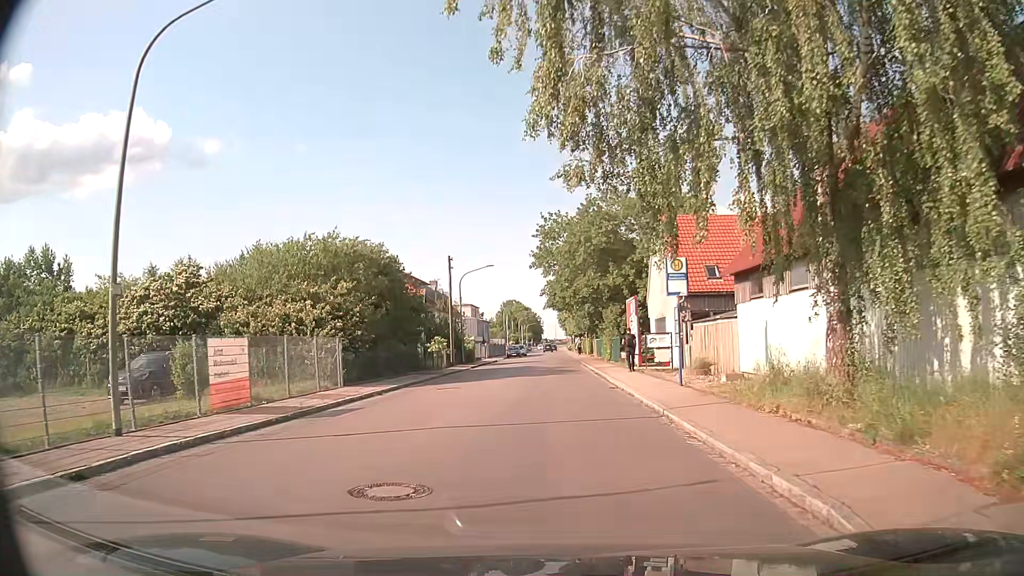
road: residential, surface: asphalt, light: Day
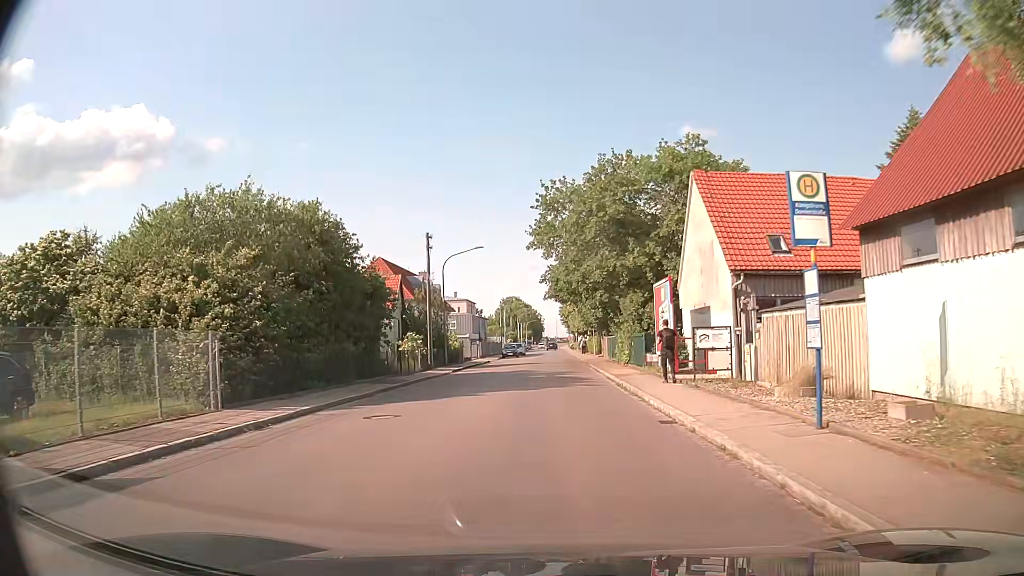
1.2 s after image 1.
(-0.1, +9.5) m; -1°
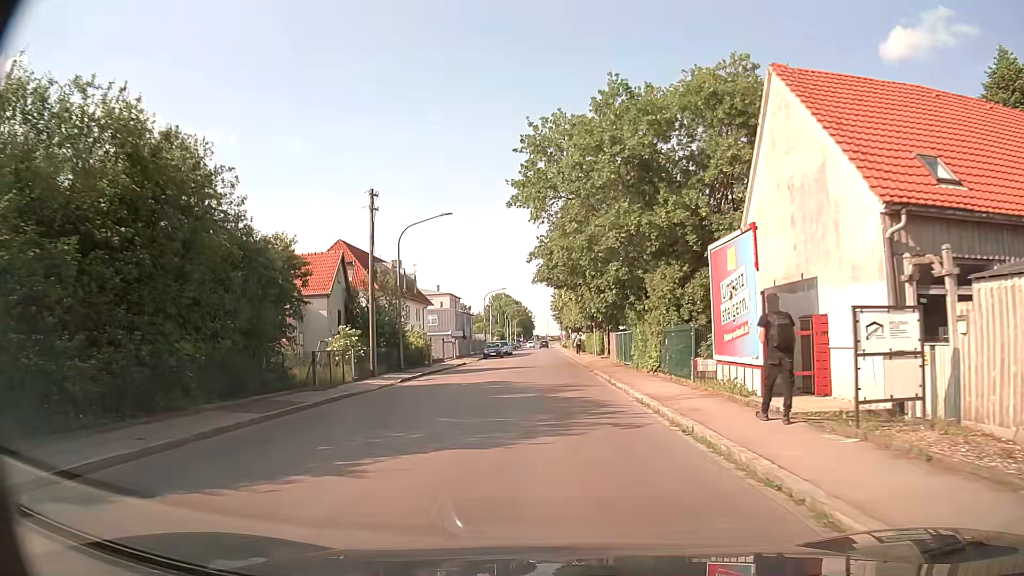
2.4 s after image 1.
(+0.2, +11.2) m; +1°
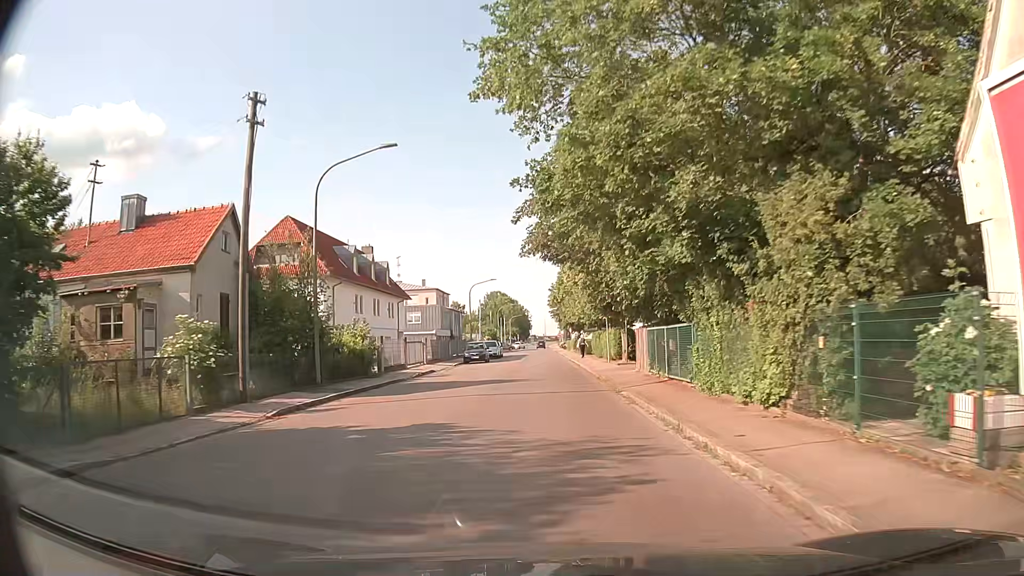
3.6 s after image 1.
(0.0, +12.2) m; 0°
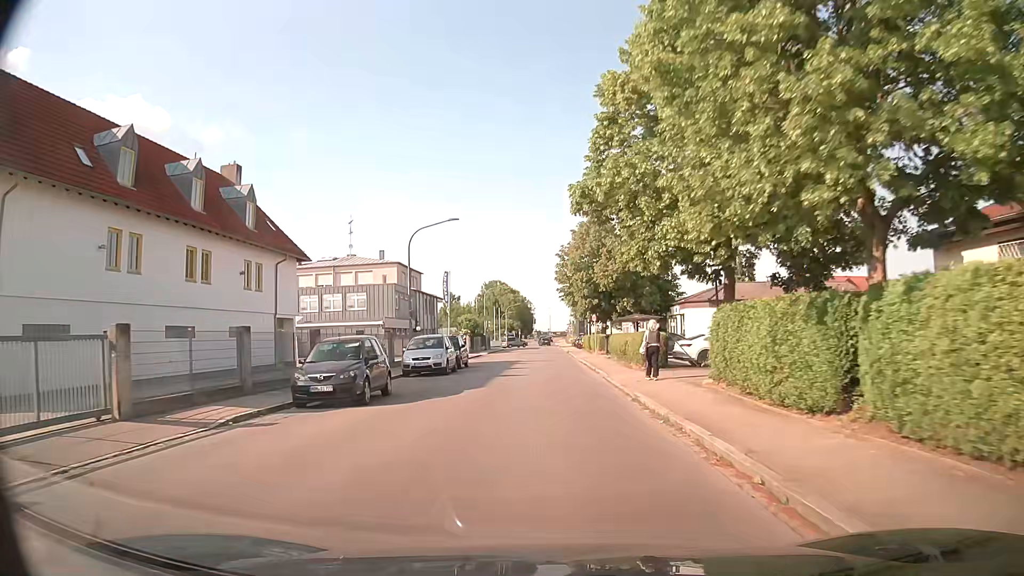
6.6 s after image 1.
(-0.2, +32.5) m; 0°
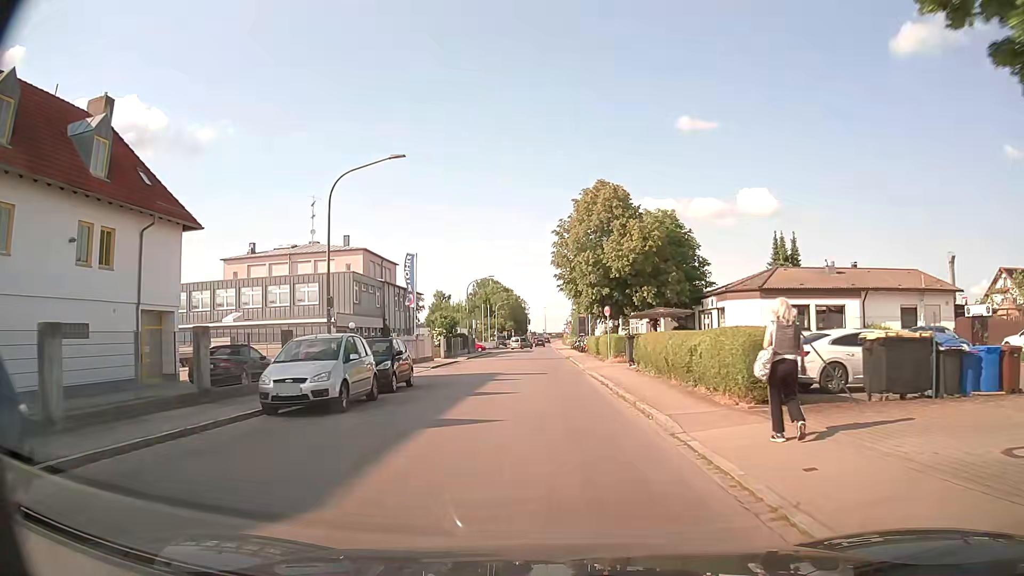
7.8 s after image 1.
(-0.2, +13.0) m; +1°
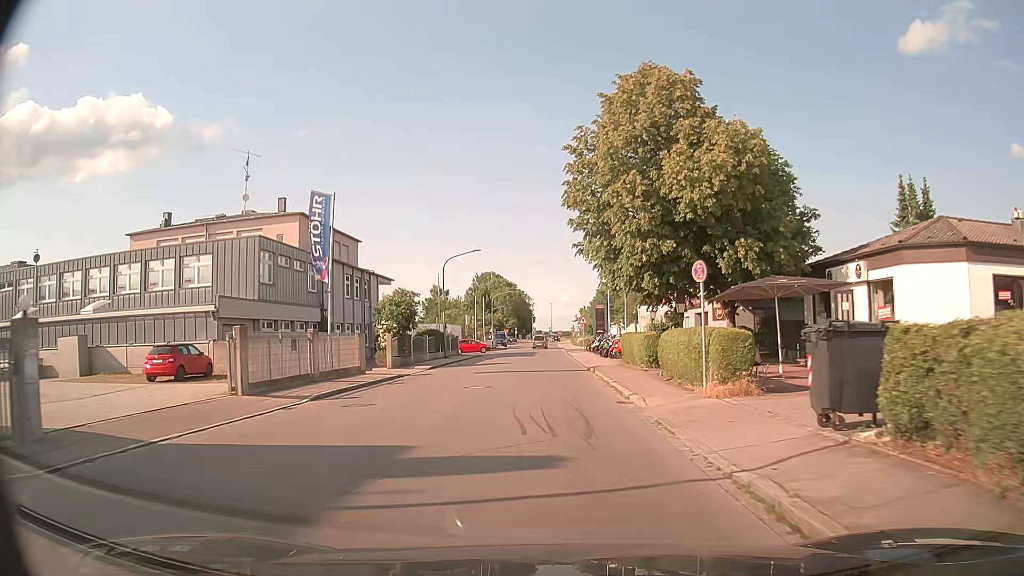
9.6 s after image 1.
(-0.5, +19.1) m; -2°
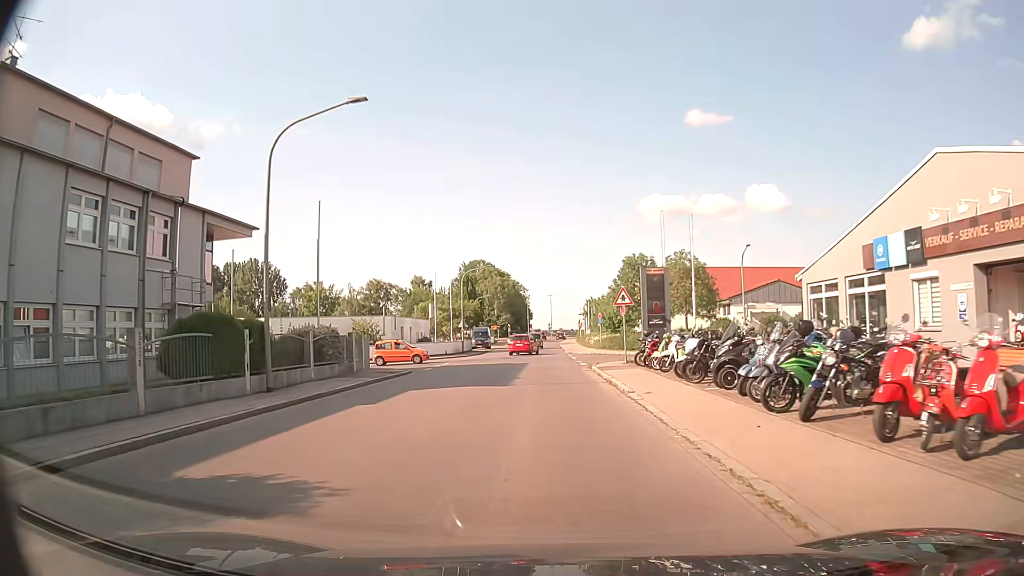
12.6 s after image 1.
(+0.1, +31.4) m; 0°
(0, +10) (0, +20) (0, +30) (0, +40) (0, +50) (0, +60) (0, +70) (0, +80) (0, +90) (+1, +100) m
